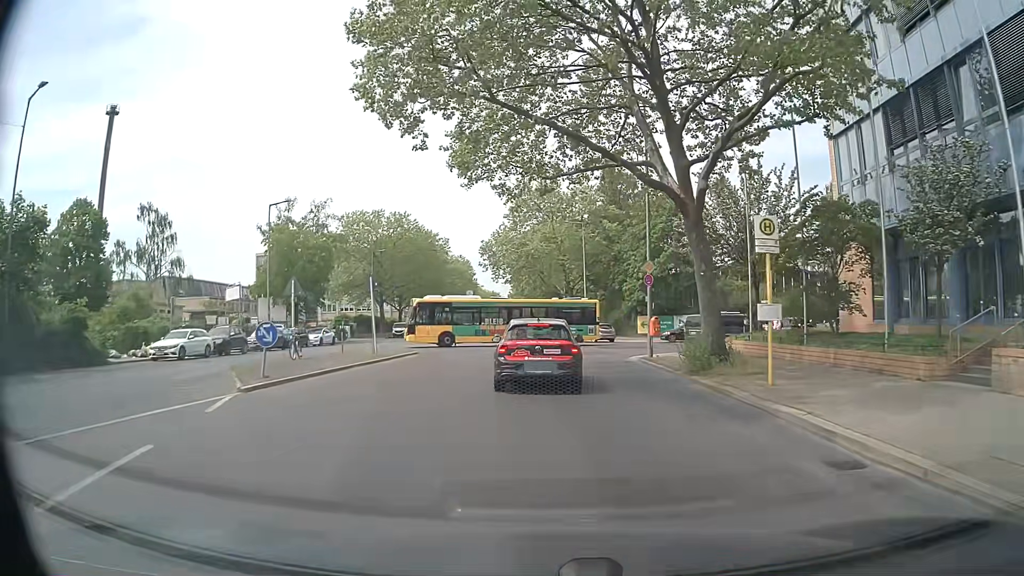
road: tertiary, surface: asphalt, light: Day
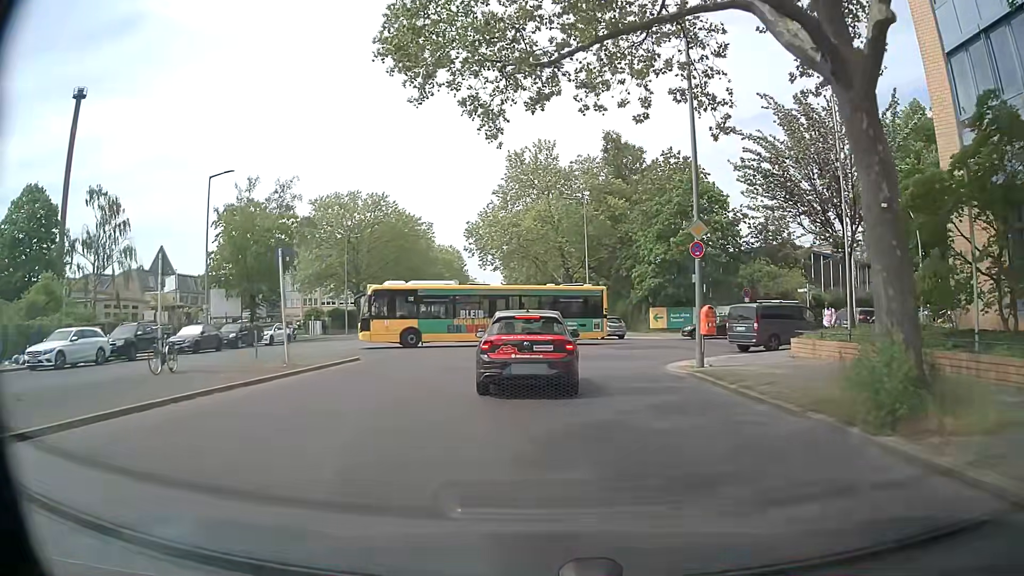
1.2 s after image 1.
(0.0, +9.0) m; 0°
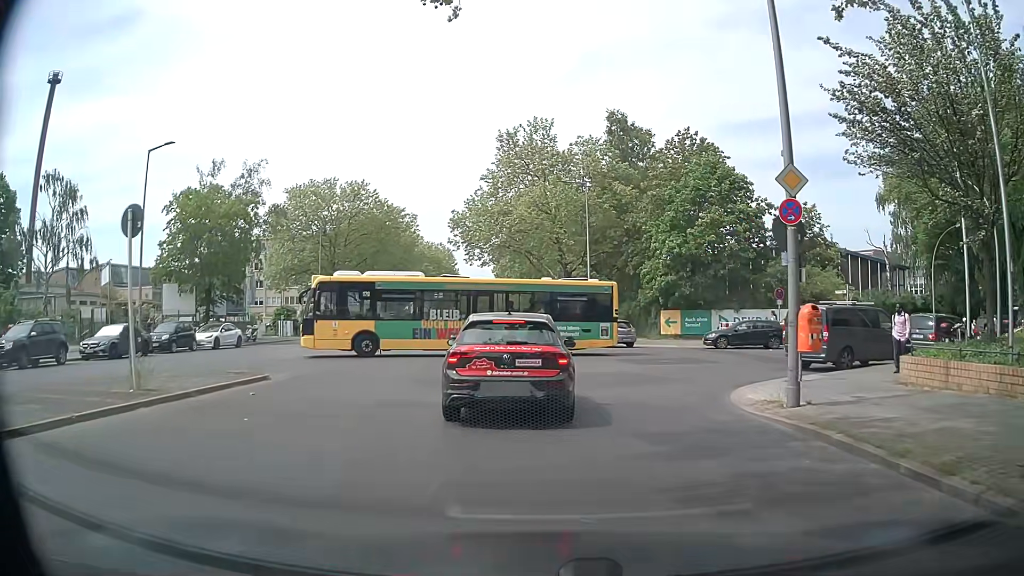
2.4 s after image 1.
(0.0, +6.8) m; -1°
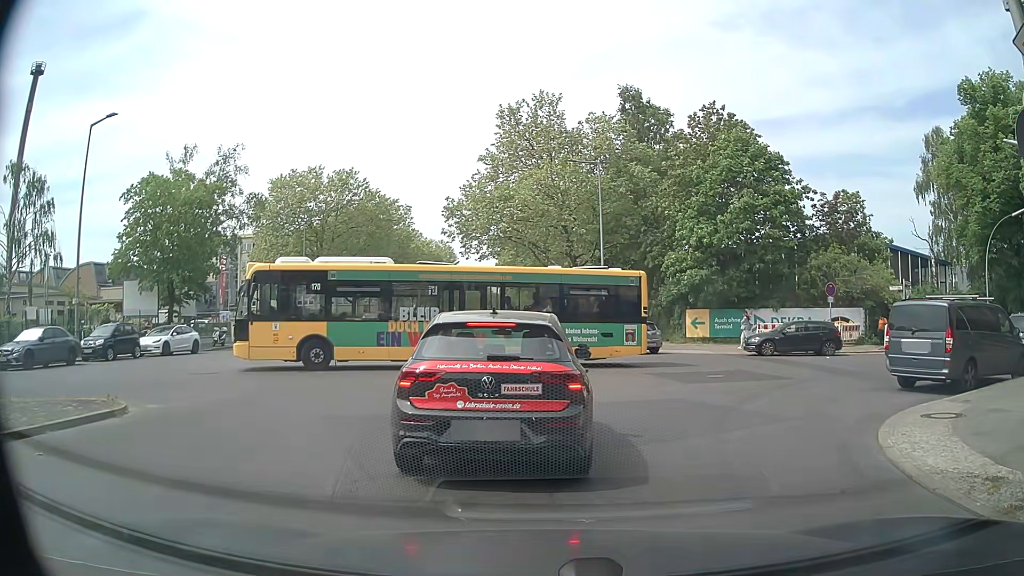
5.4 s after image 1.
(+0.2, +5.6) m; +1°
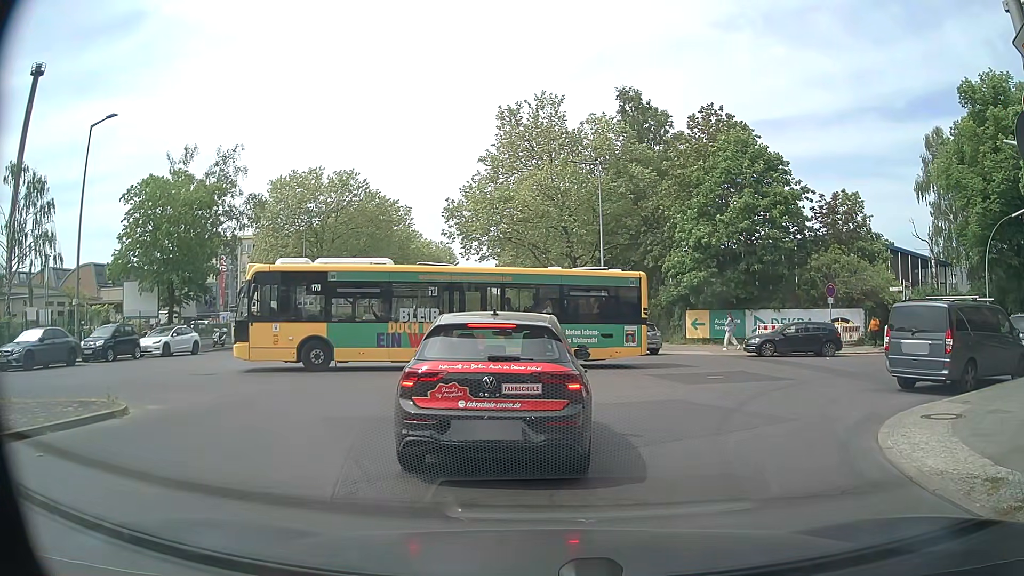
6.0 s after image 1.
(0.0, 0.0) m; 0°
